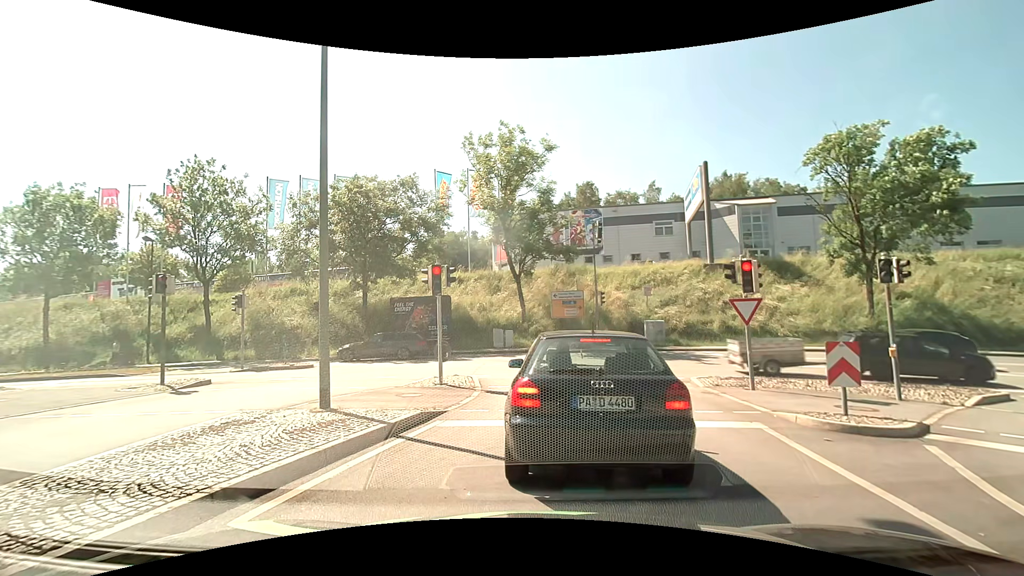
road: primary_link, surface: asphalt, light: Day
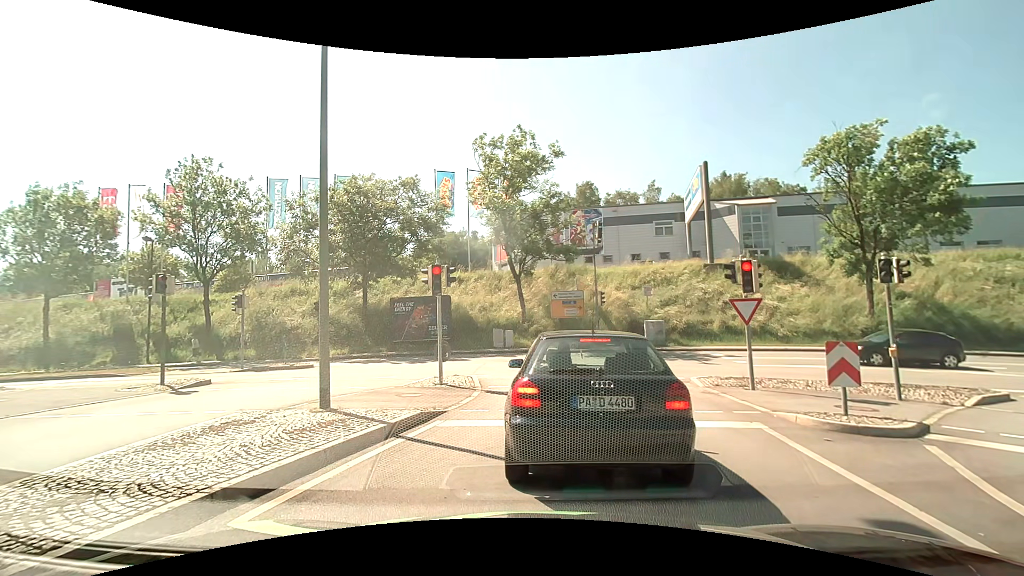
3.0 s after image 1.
(0.0, 0.0) m; 0°
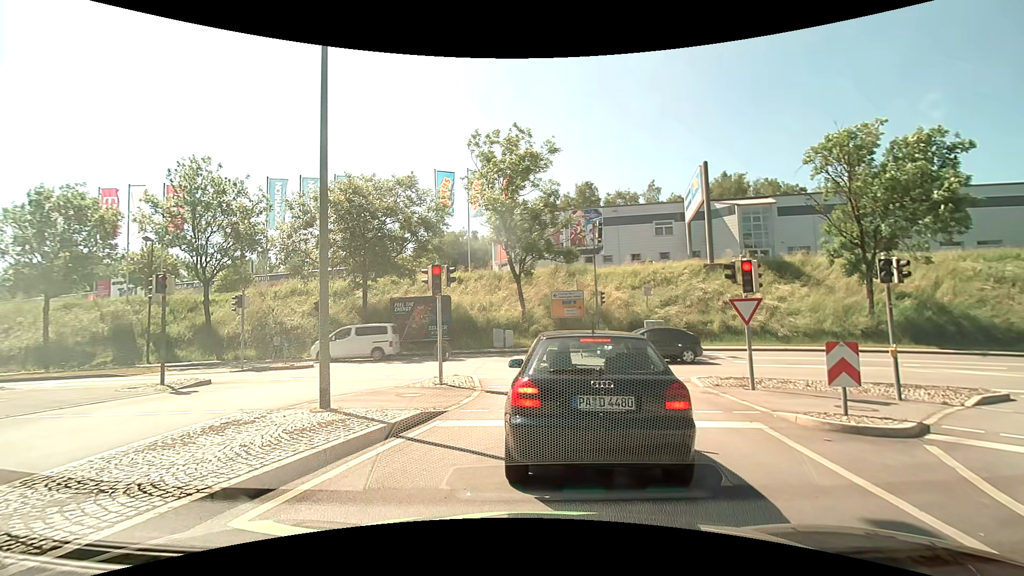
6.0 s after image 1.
(0.0, 0.0) m; 0°
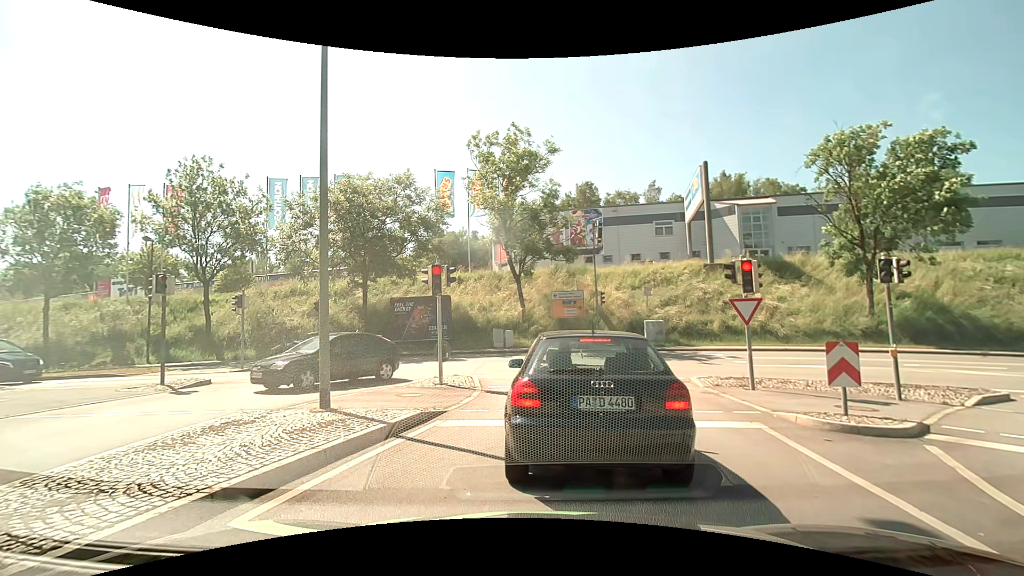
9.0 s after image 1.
(0.0, 0.0) m; 0°
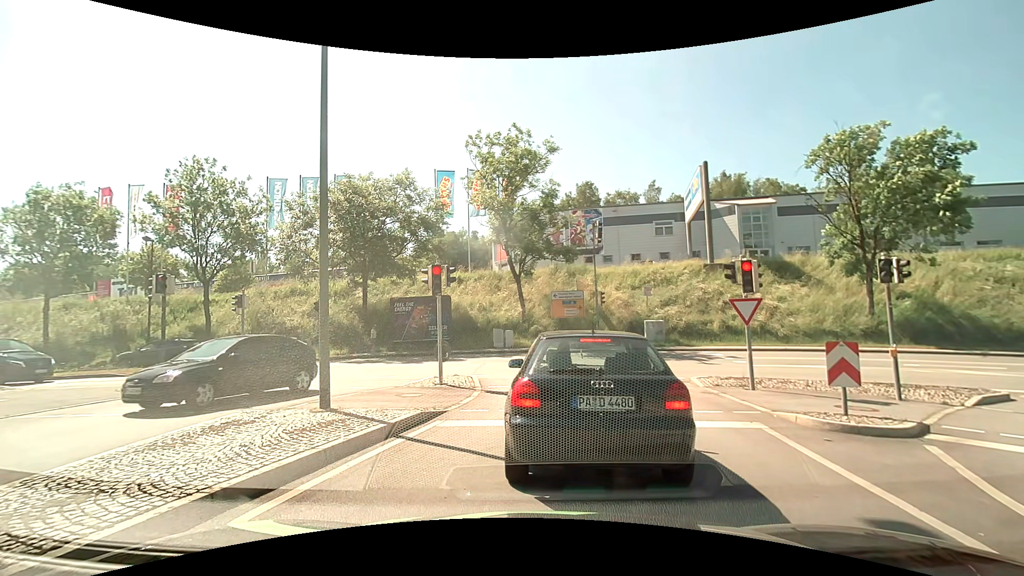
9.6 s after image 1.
(0.0, 0.0) m; 0°
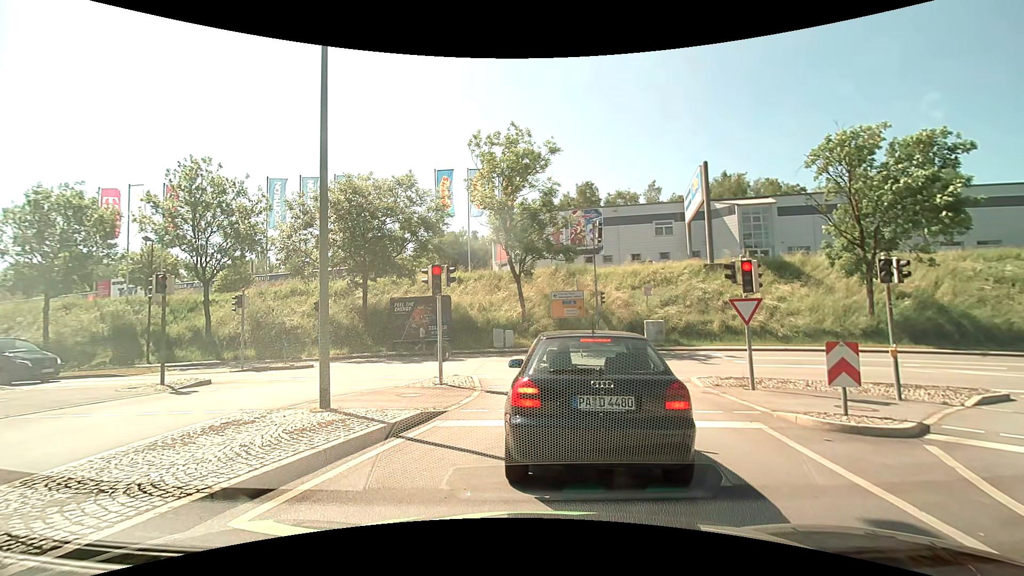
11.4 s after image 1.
(0.0, 0.0) m; 0°
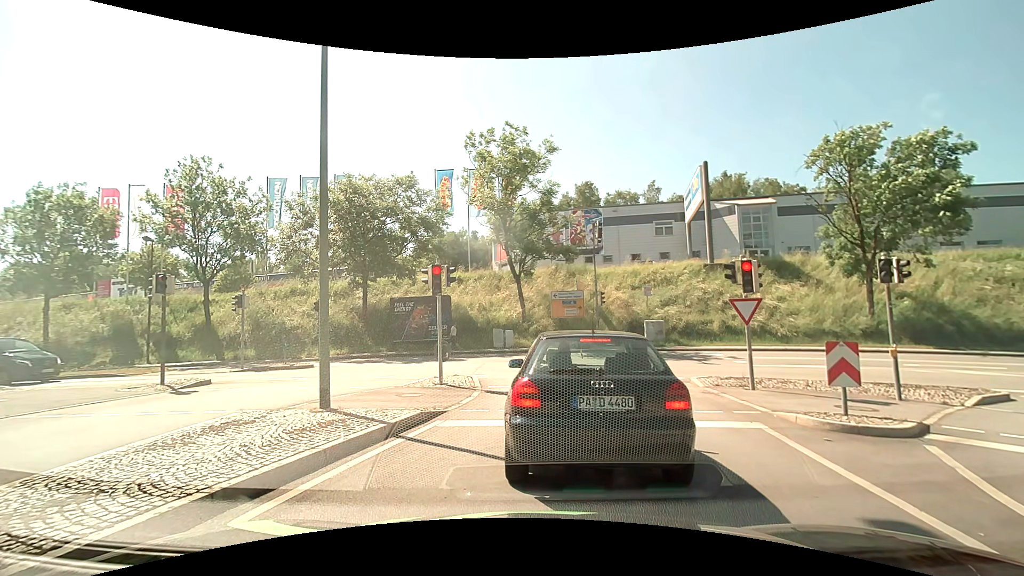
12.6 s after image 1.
(0.0, 0.0) m; 0°
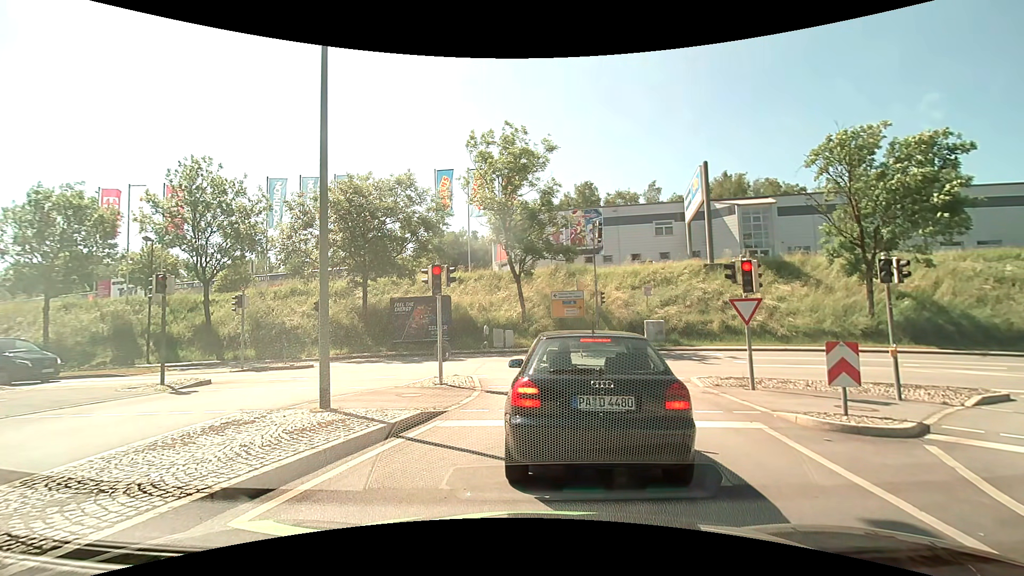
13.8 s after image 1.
(0.0, 0.0) m; 0°
(0, +10) (-1, +20) (-8, +26) (-18, +28) (-28, +27) (-38, +27) (-48, +26) (-58, +25) (-68, +24) (-78, +24) m
